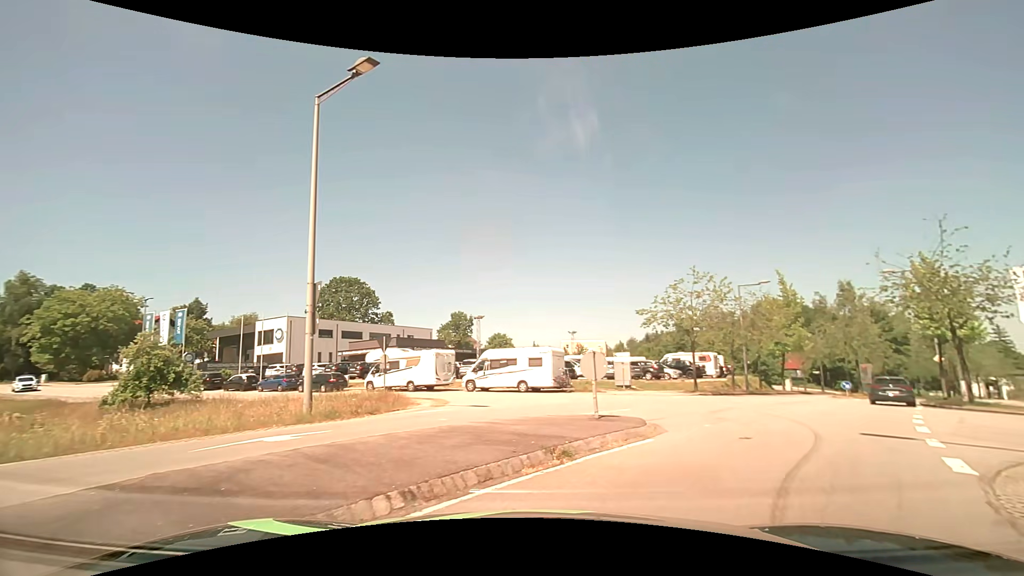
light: Day
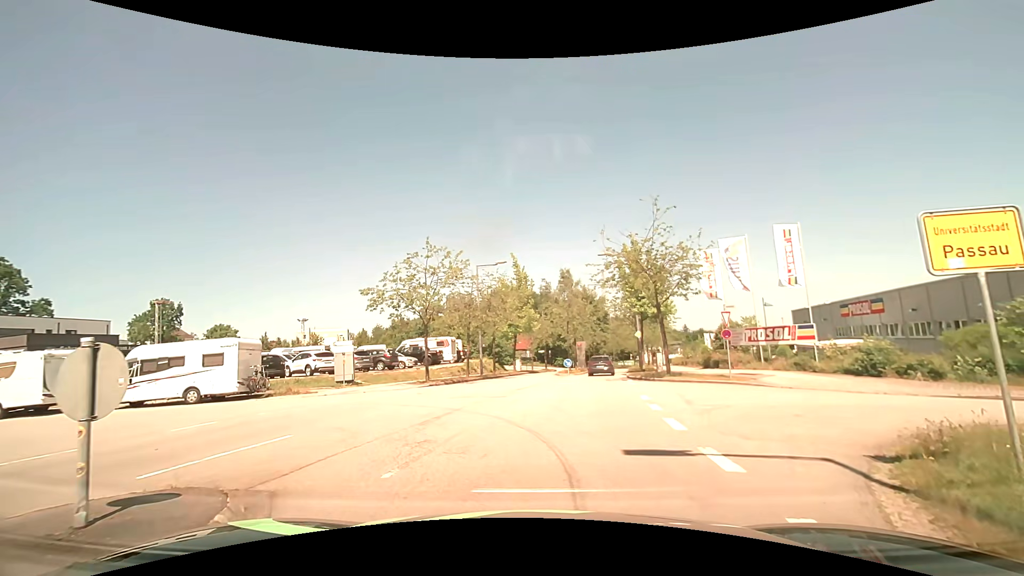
(+1.4, +5.7) m; +26°
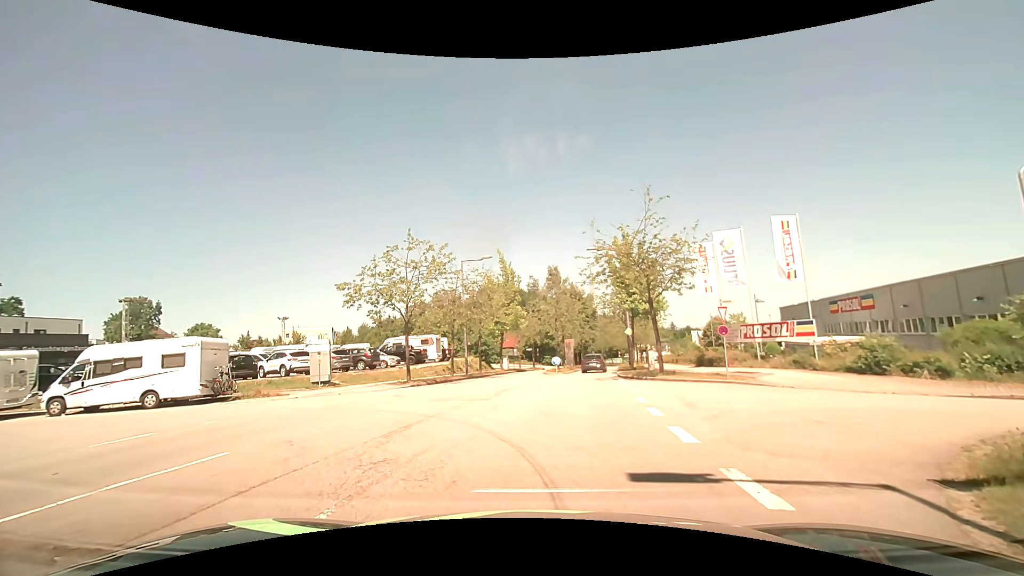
(0.0, +1.4) m; +3°
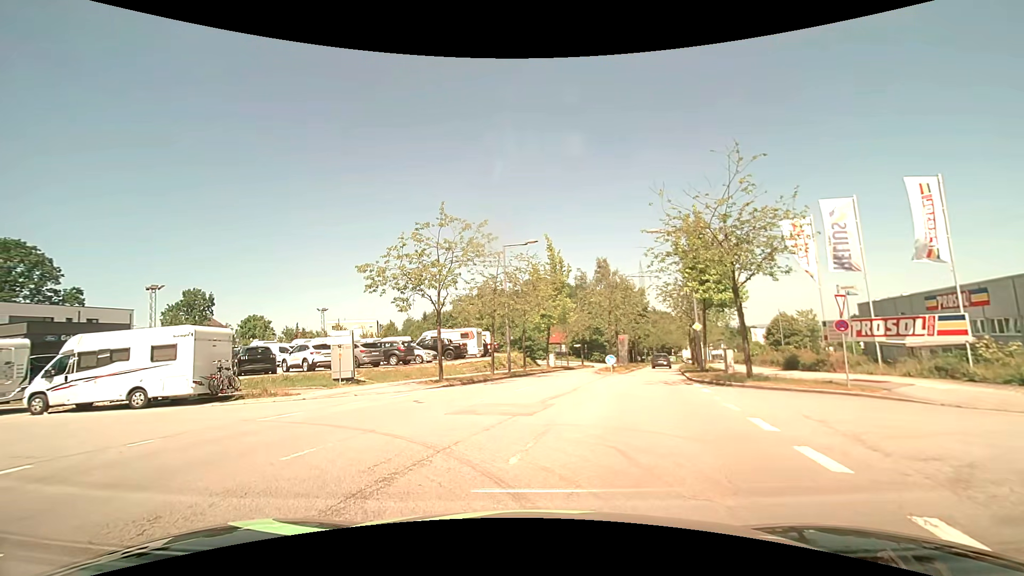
(-0.2, +4.2) m; -6°
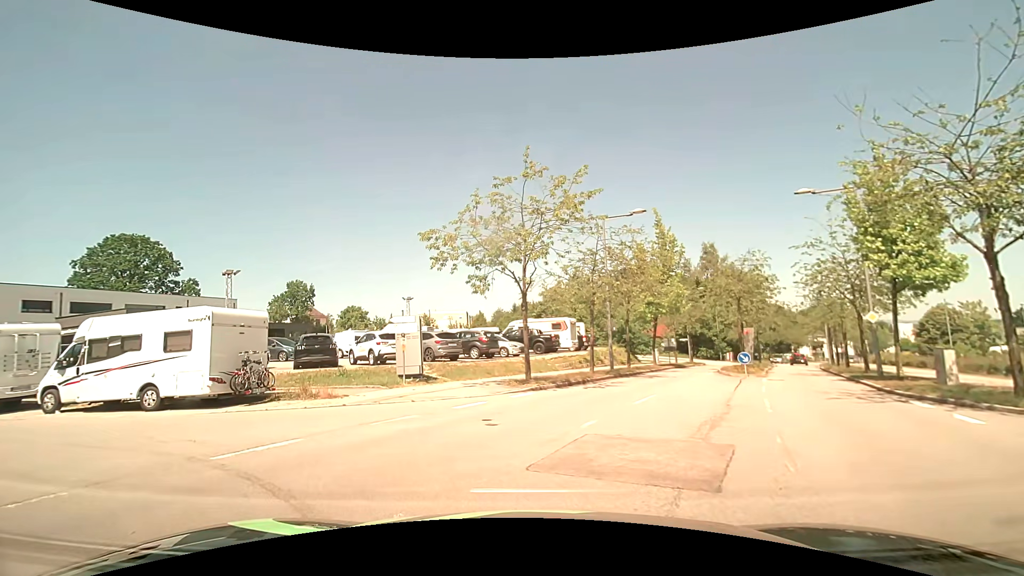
(-0.5, +5.5) m; -10°
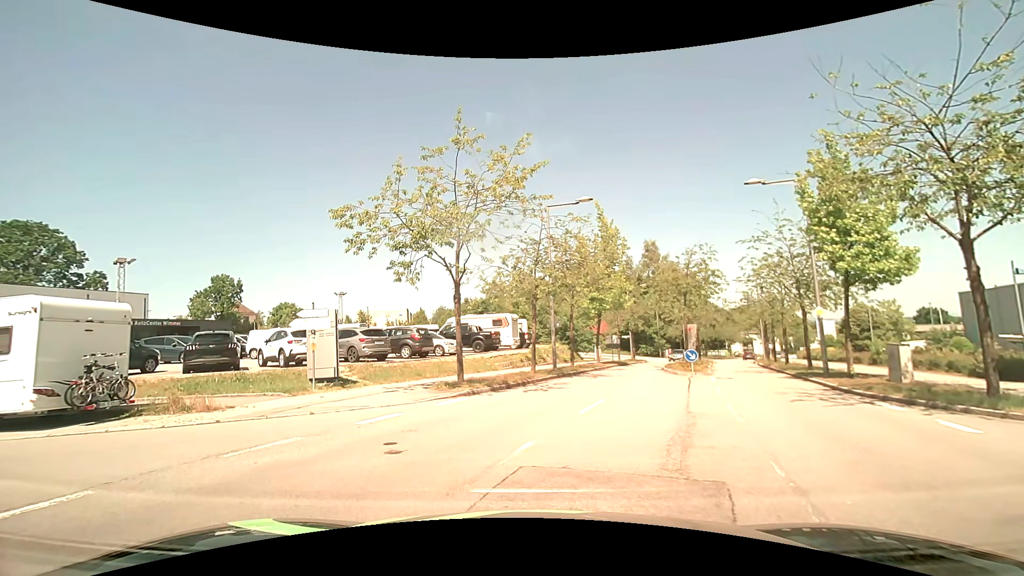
(+0.1, +2.2) m; +4°
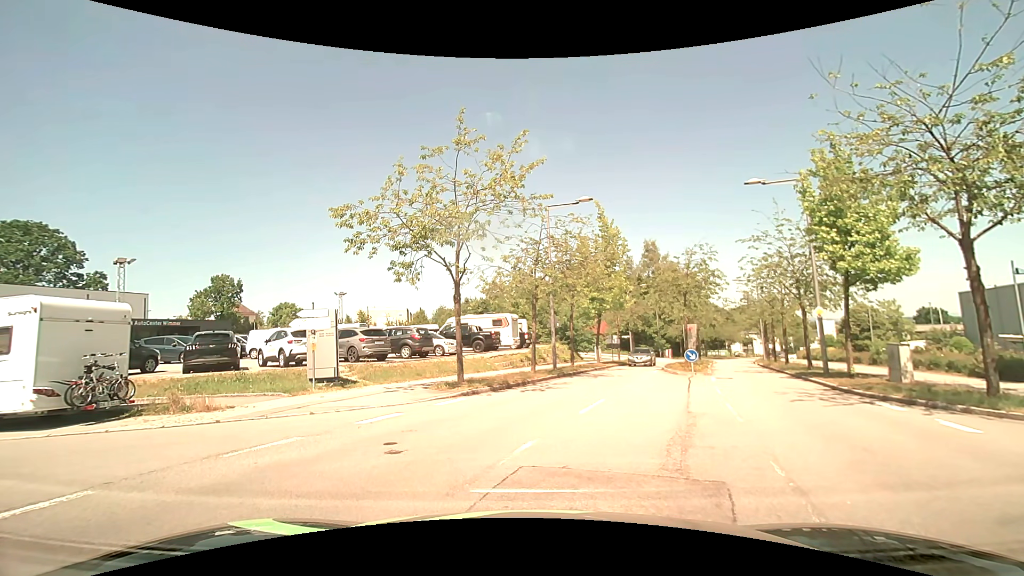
(0.0, 0.0) m; 0°
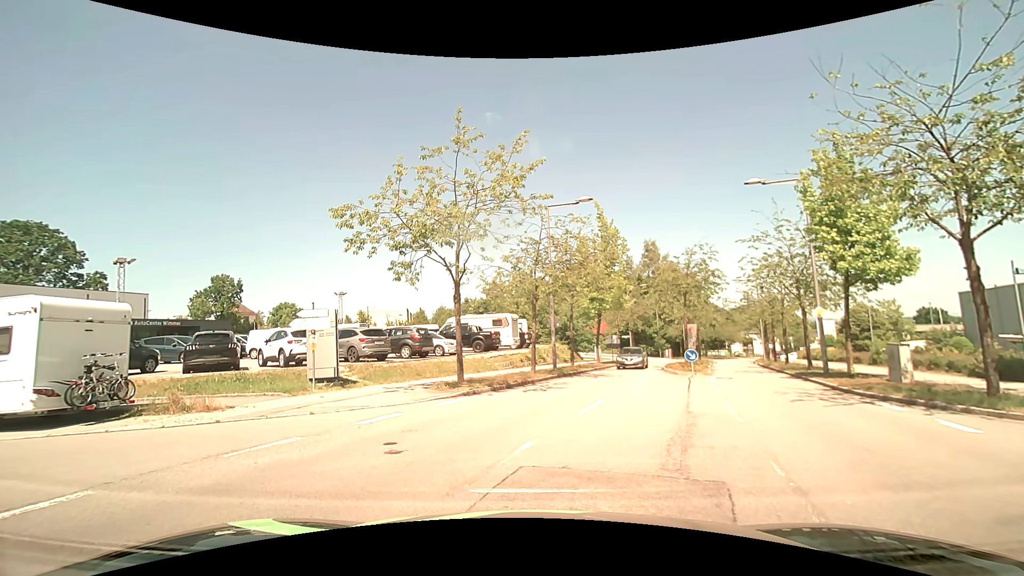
(0.0, 0.0) m; 0°
